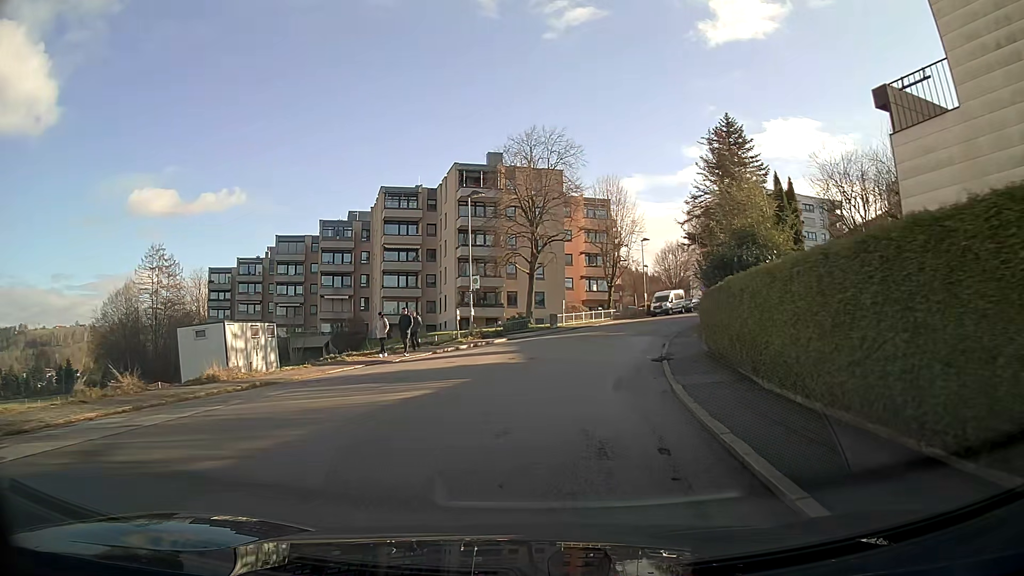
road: residential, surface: asphalt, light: Day
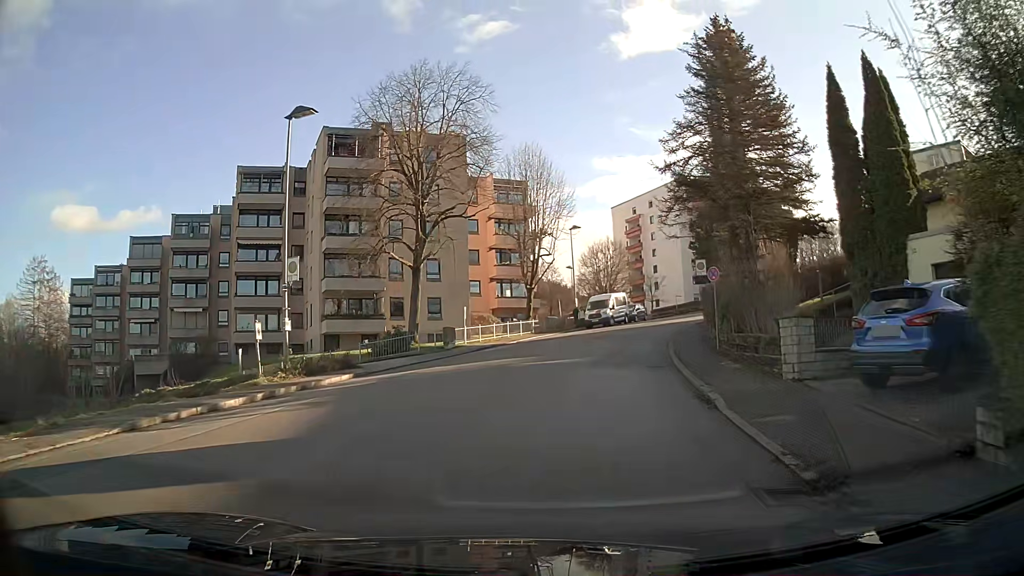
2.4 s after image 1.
(+1.1, +17.1) m; +8°
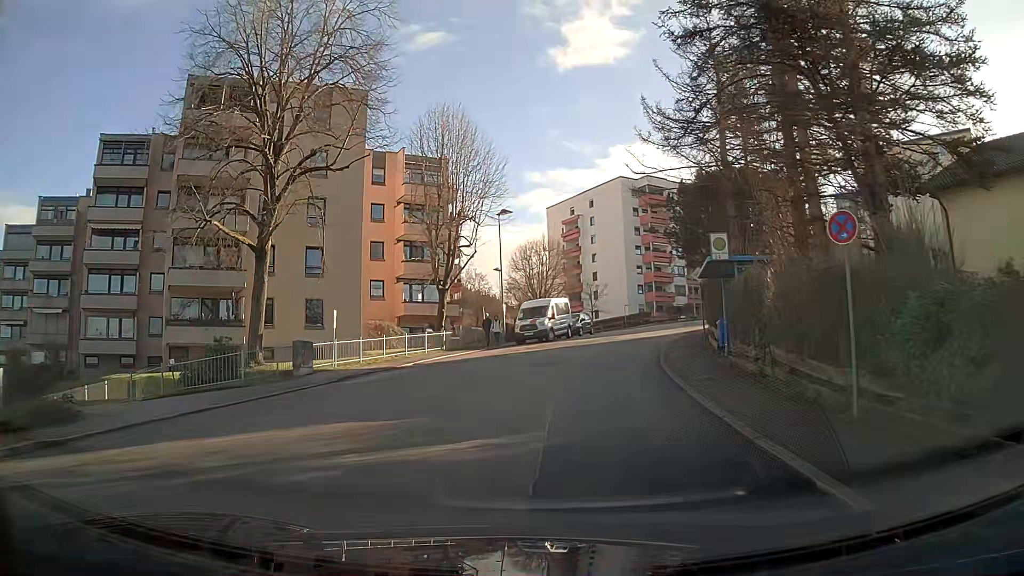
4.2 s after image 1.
(+0.7, +12.5) m; +6°
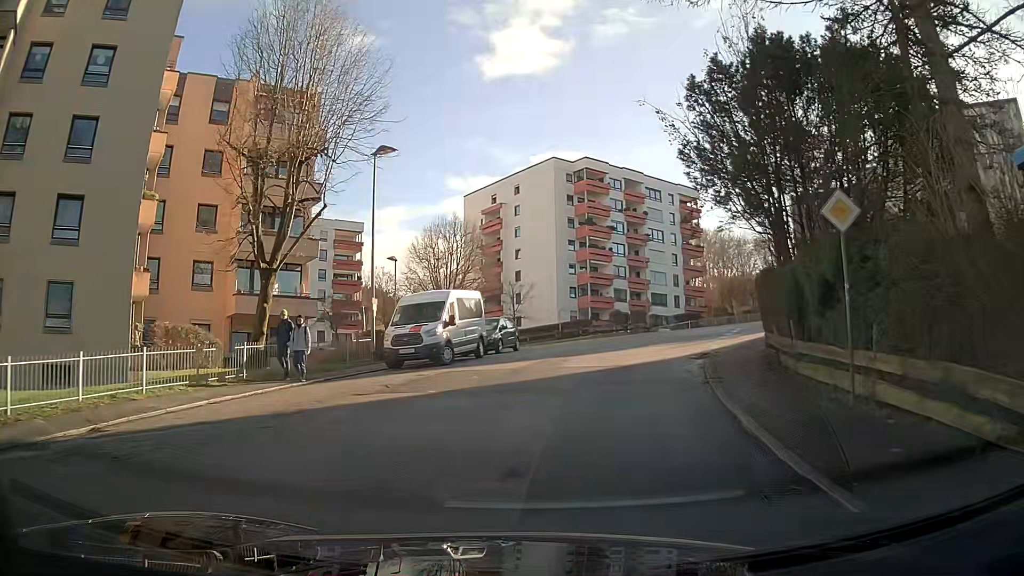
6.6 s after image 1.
(+1.0, +16.2) m; +8°
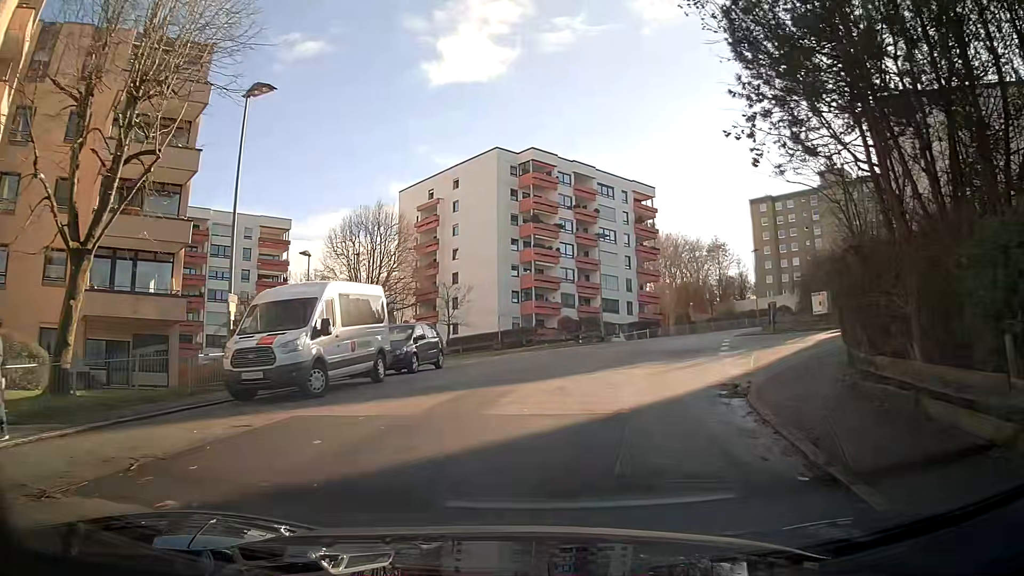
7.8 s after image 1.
(+0.3, +7.8) m; +5°
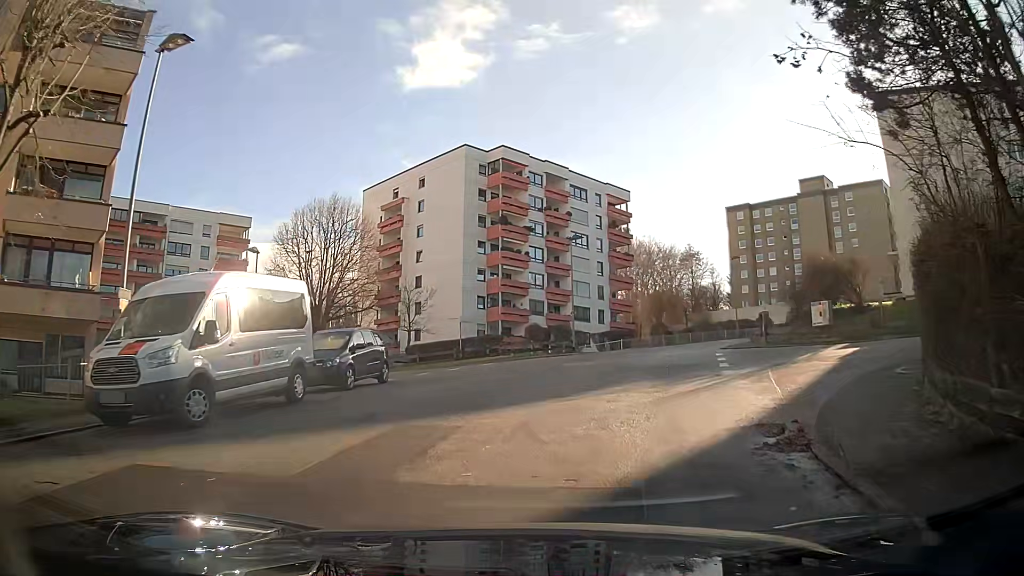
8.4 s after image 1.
(+0.1, +3.8) m; +3°
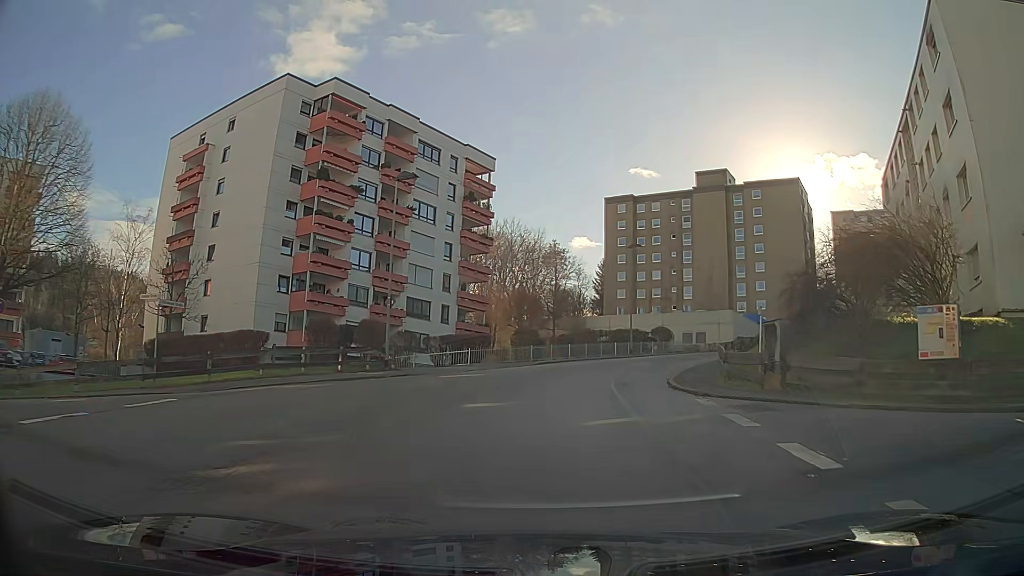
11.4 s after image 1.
(+2.1, +18.2) m; +12°
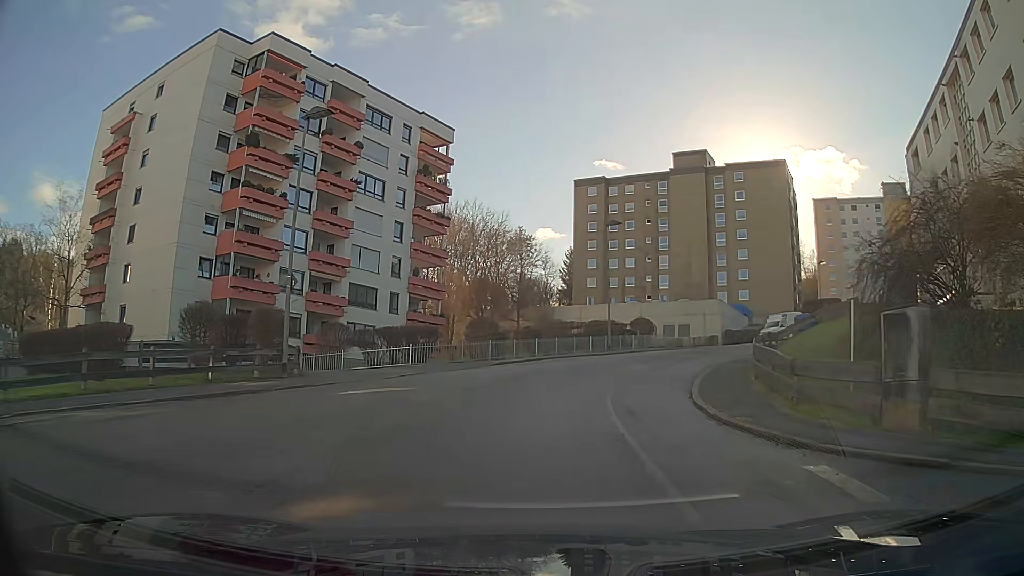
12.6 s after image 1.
(+0.2, +7.4) m; +3°
(0, +10) (+2, +20) (+6, +29) (+11, +38) (+17, +46) (+25, +53) (+33, +58) (+42, +63) (+51, +67) (+60, +69) m
